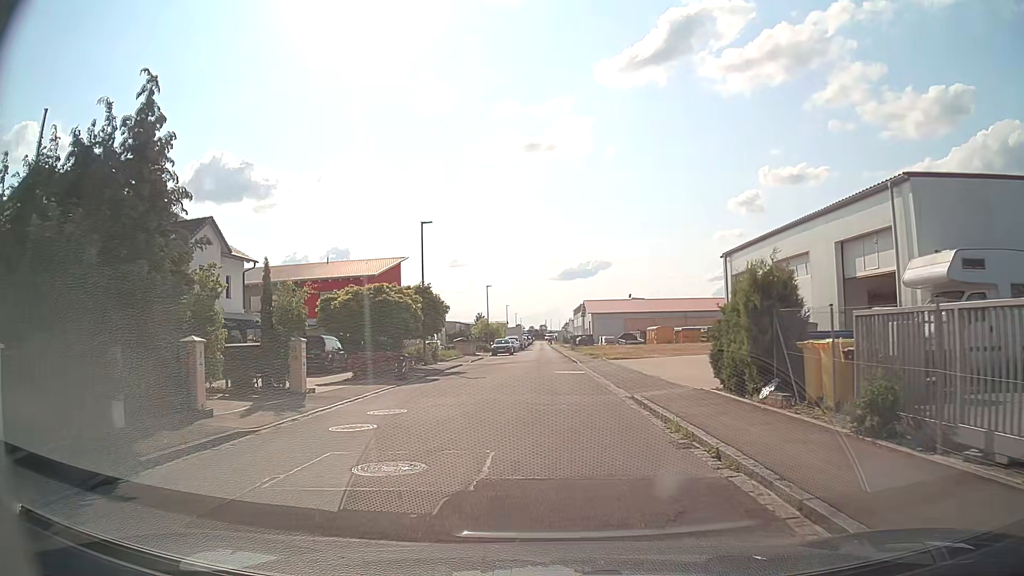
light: Day
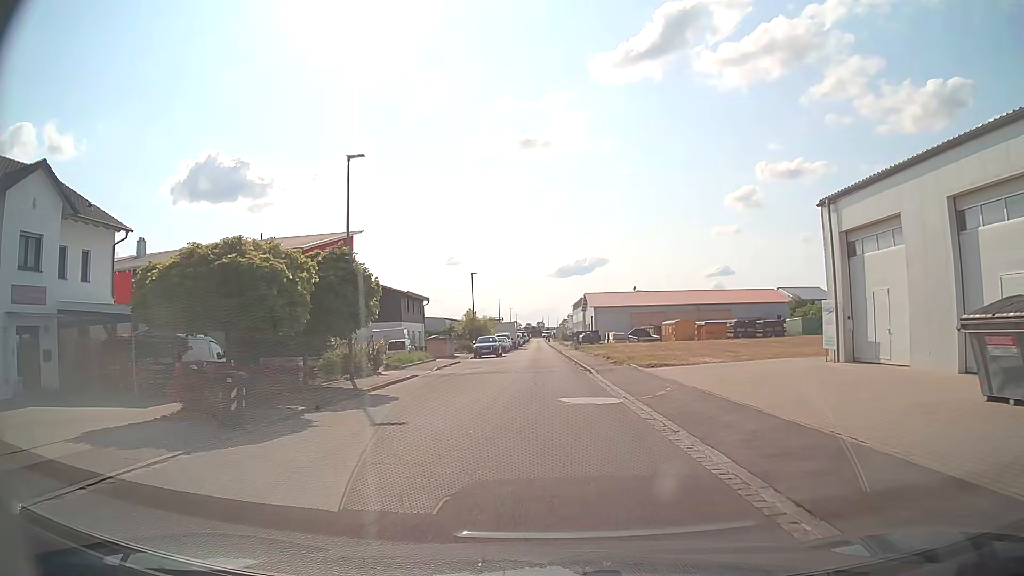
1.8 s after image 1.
(0.0, +13.6) m; +1°
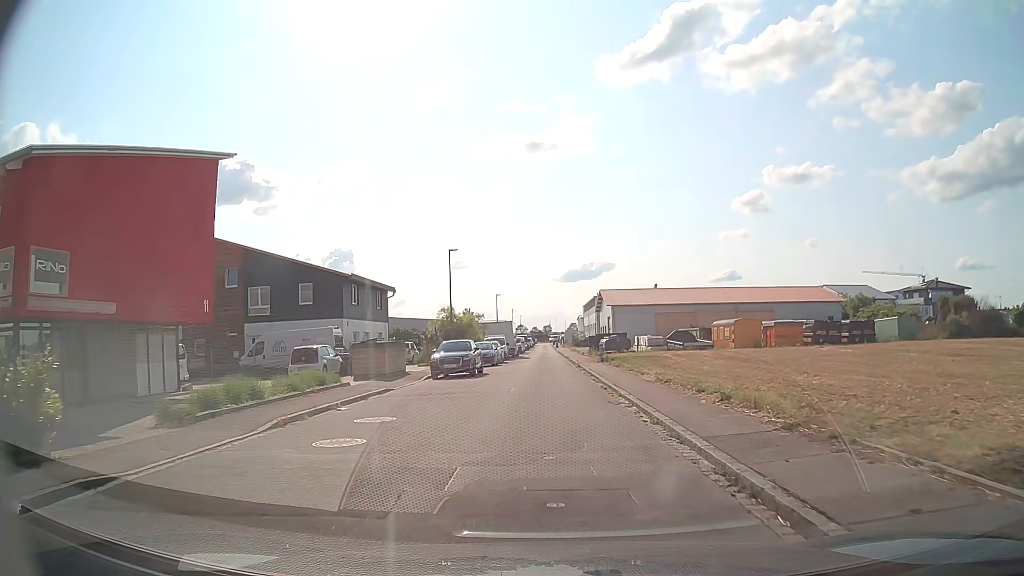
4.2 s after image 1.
(-0.2, +20.2) m; -1°
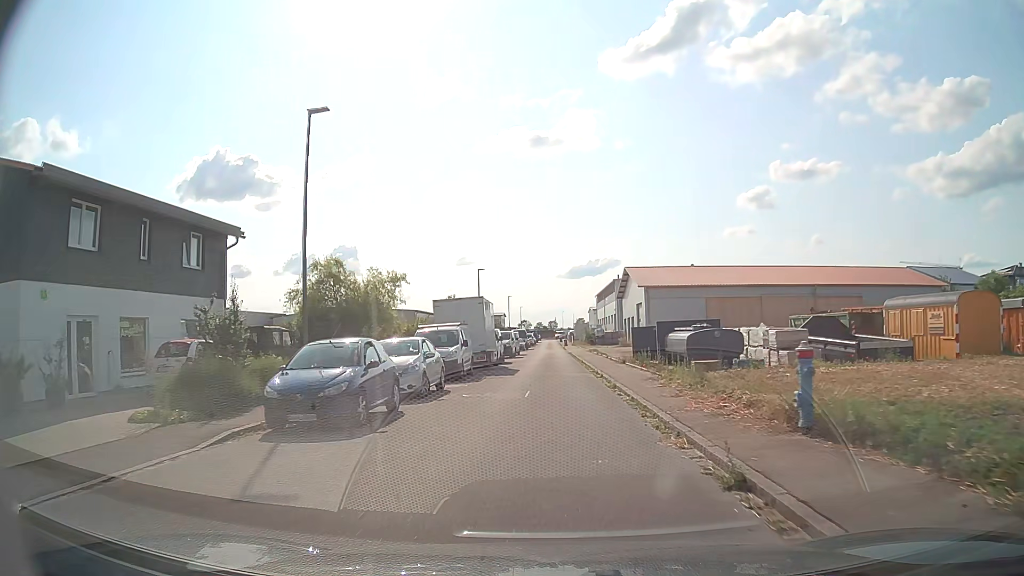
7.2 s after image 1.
(+0.1, +29.1) m; 0°
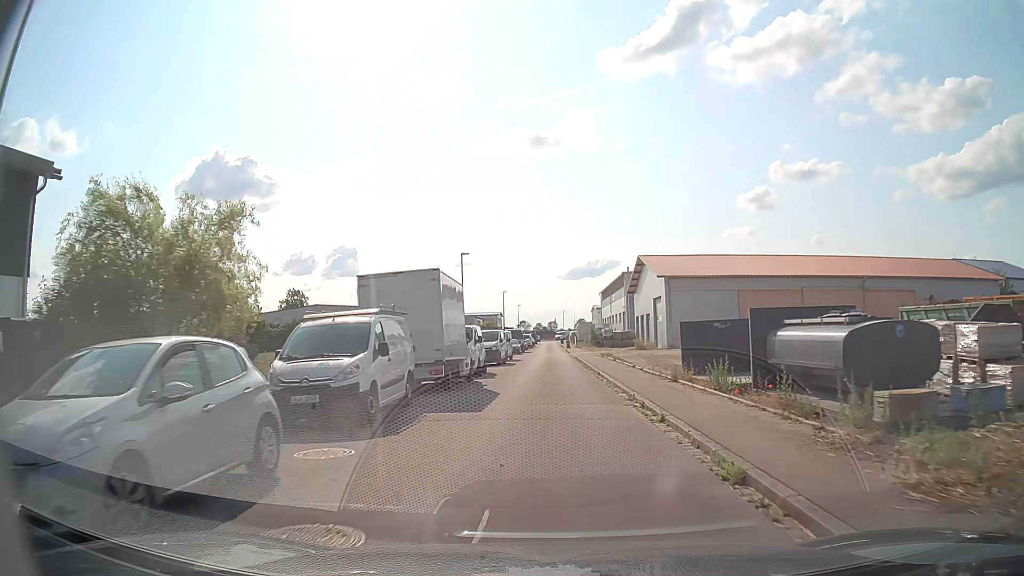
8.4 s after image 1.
(0.0, +12.0) m; 0°
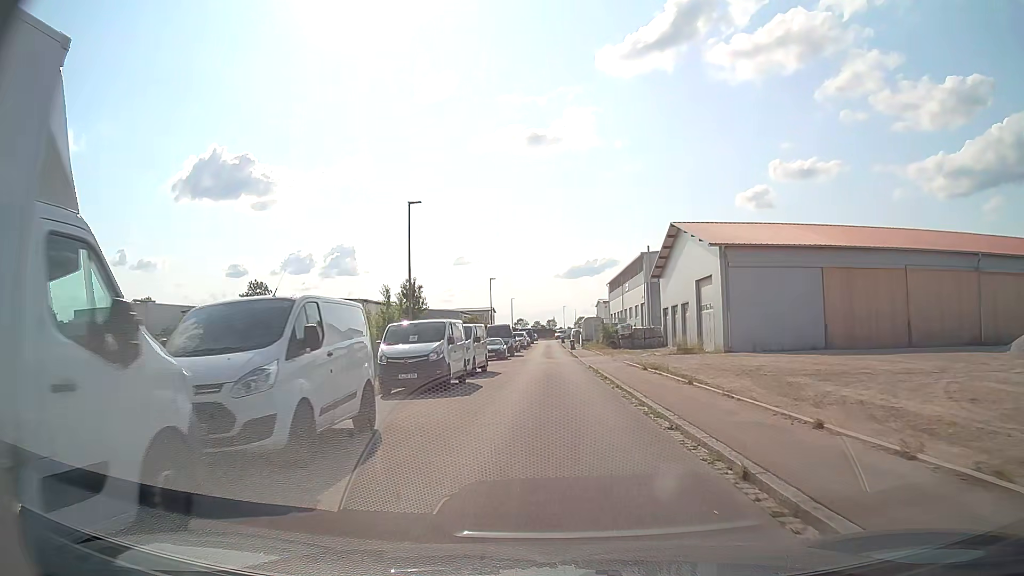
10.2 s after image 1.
(0.0, +18.8) m; 0°
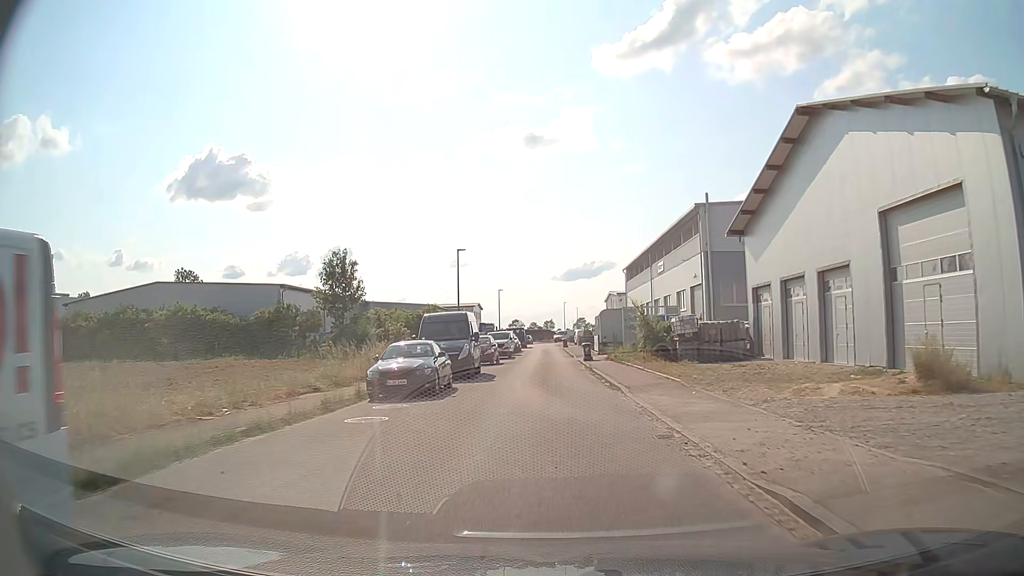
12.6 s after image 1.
(+0.2, +25.9) m; +1°
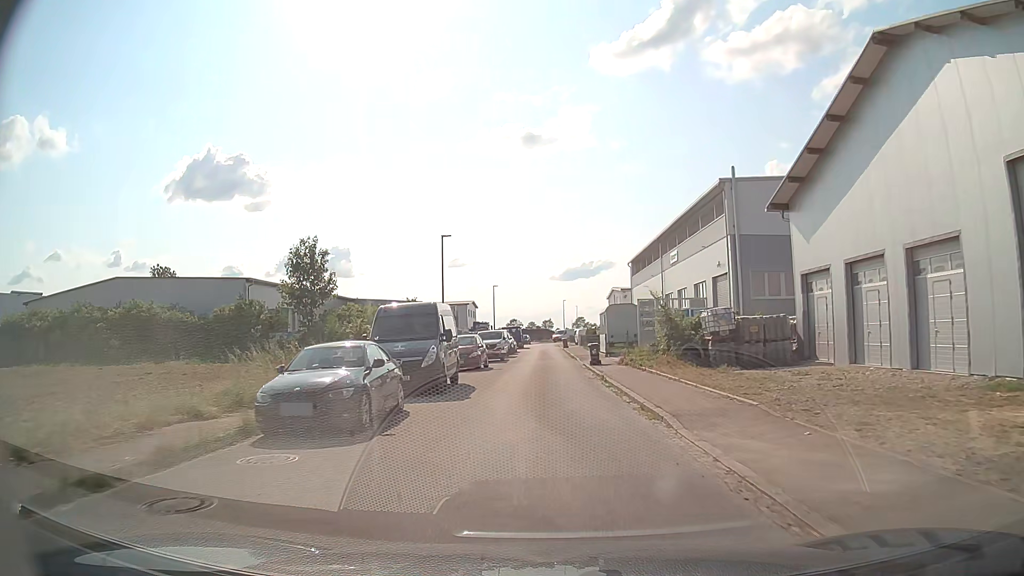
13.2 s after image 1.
(0.0, +6.6) m; 0°
(0, +10) (0, +20) (0, +30) (0, +40) (0, +50) (0, +60) (0, +70) (0, +80) (0, +90) (0, +100) m
